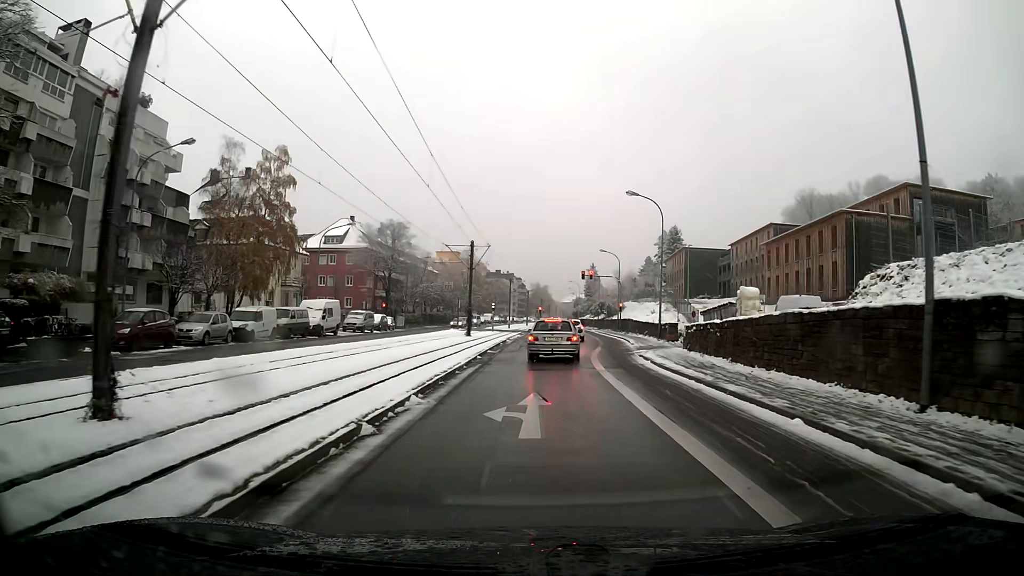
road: secondary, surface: asphalt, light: Day
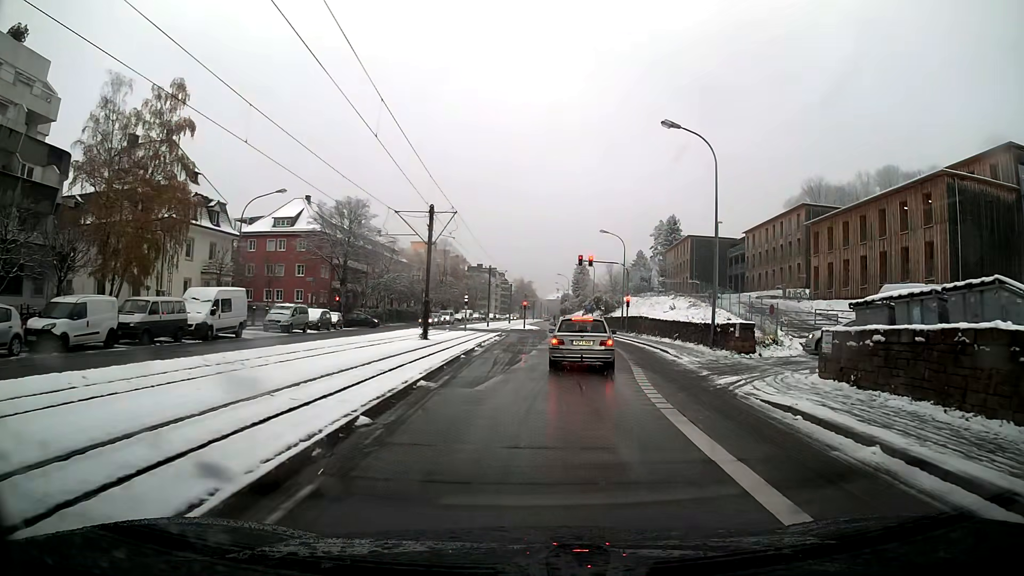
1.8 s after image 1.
(+0.2, +15.0) m; +3°
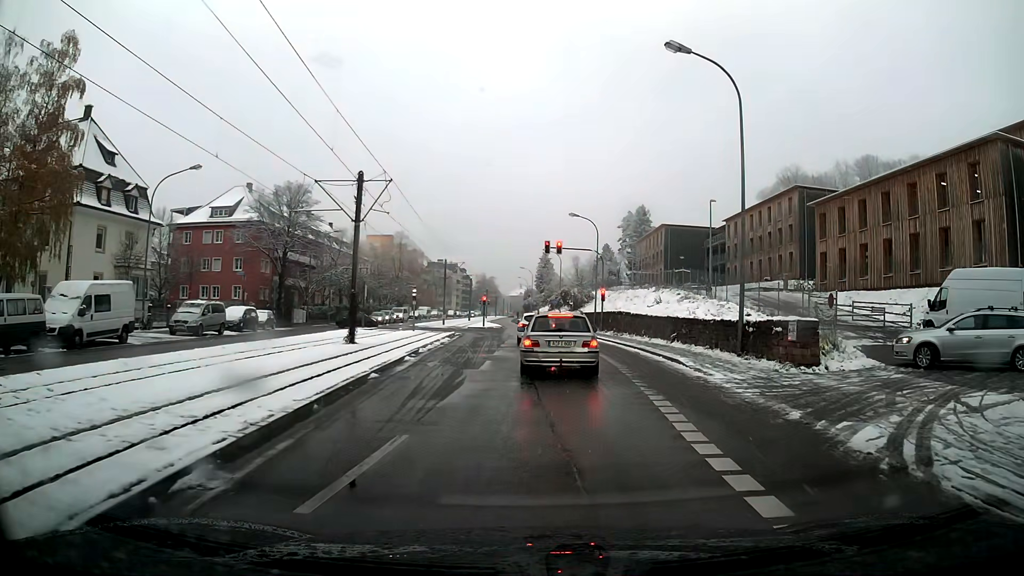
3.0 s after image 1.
(+0.2, +7.9) m; +3°
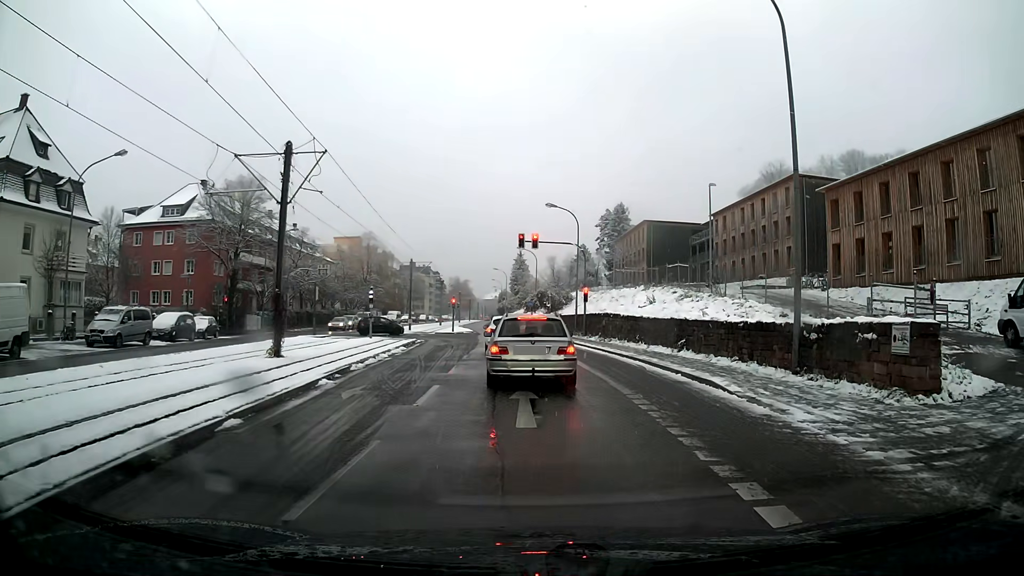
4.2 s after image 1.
(+0.1, +5.8) m; +2°
